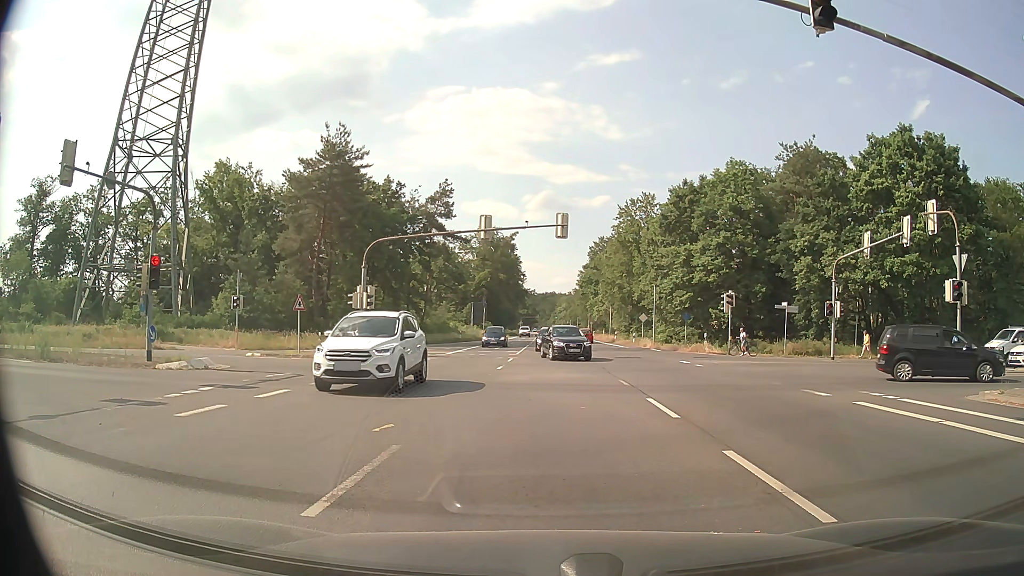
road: primary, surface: asphalt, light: Day
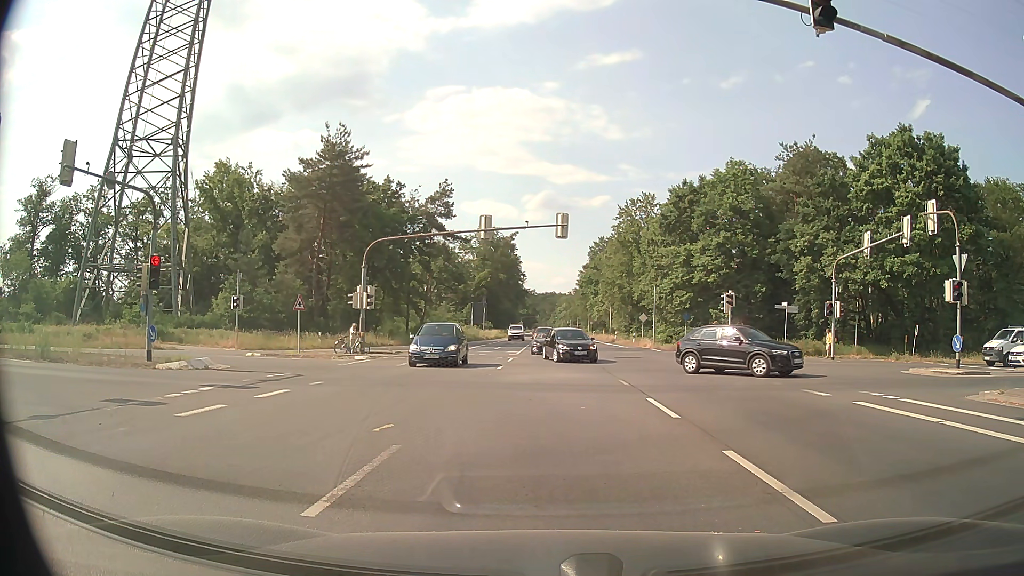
(0.0, 0.0) m; 0°
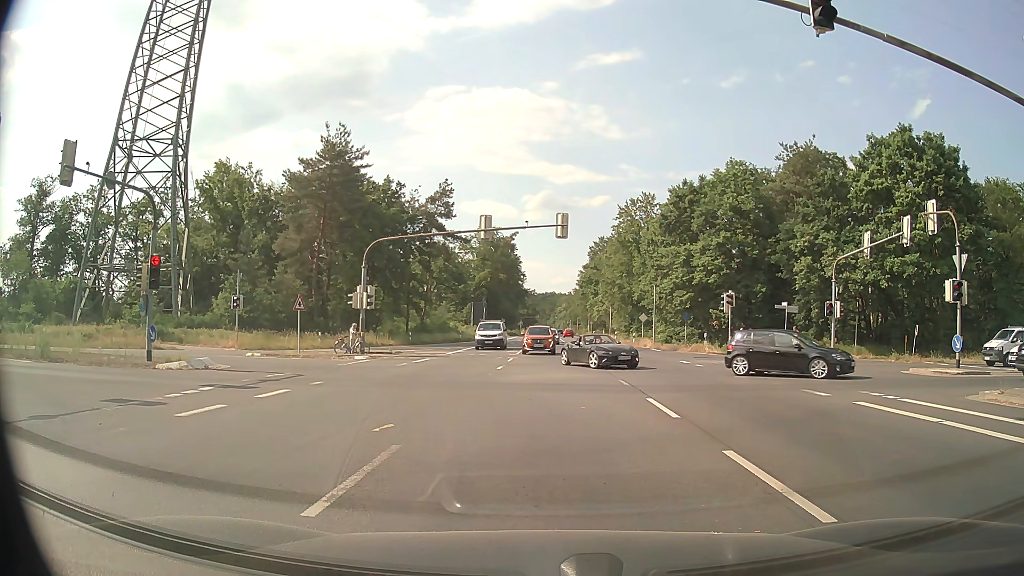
(0.0, 0.0) m; 0°
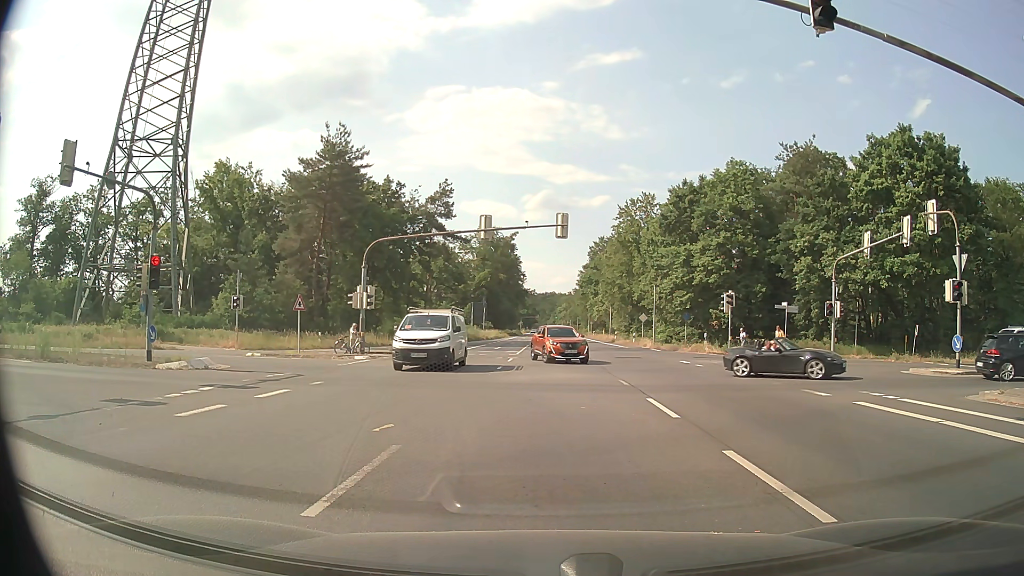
(0.0, 0.0) m; 0°
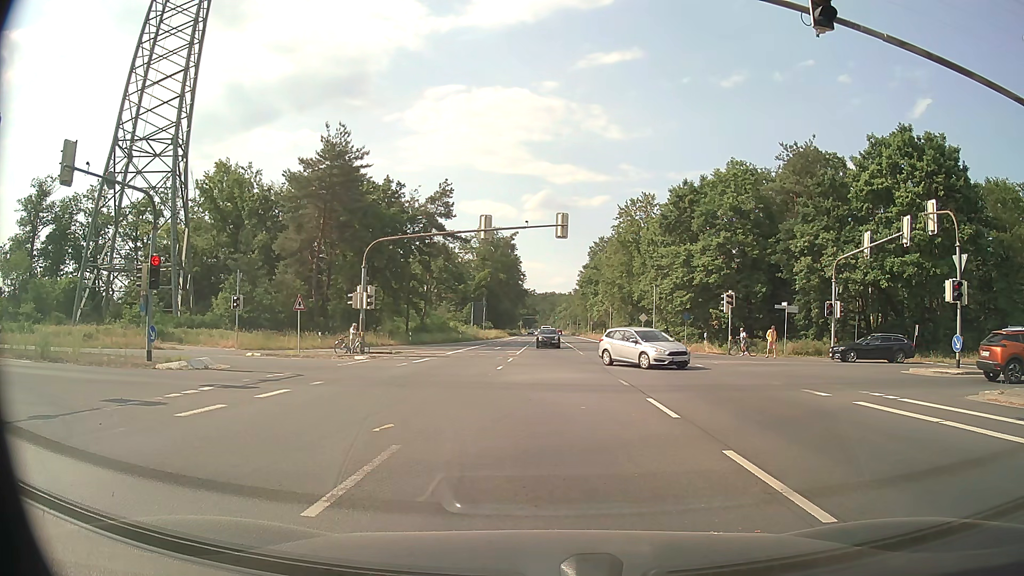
(0.0, 0.0) m; 0°
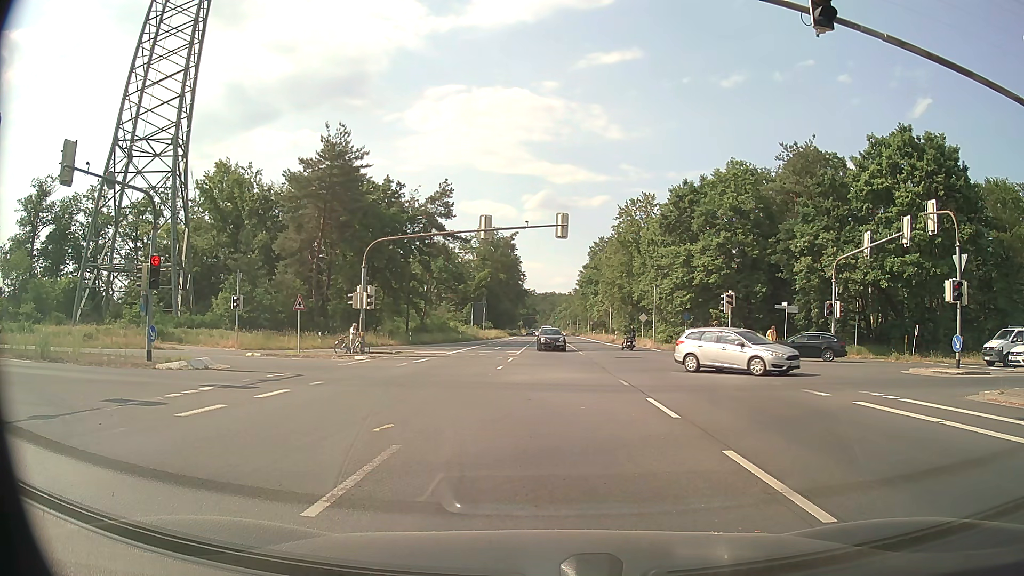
(0.0, 0.0) m; 0°
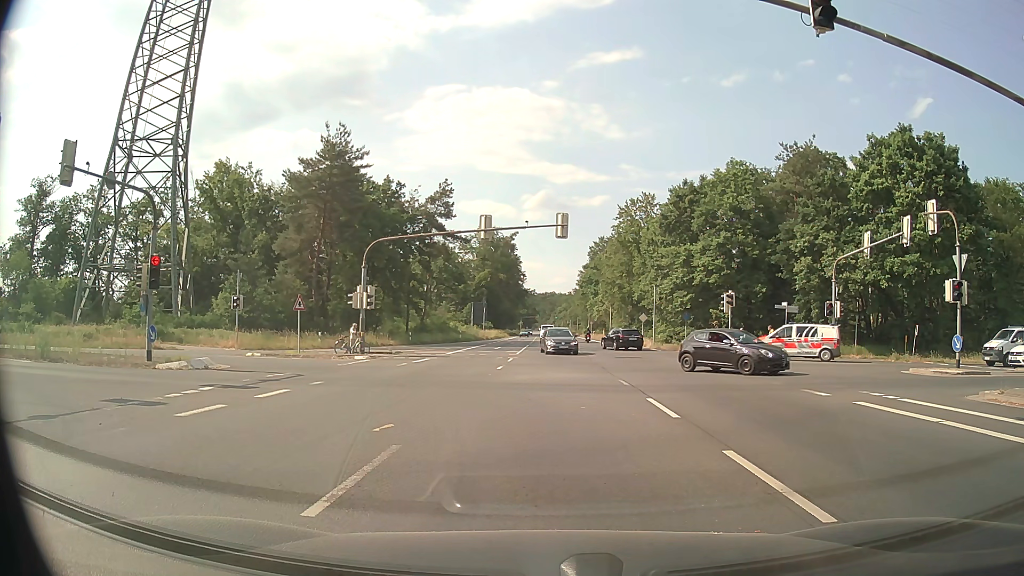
(0.0, 0.0) m; 0°
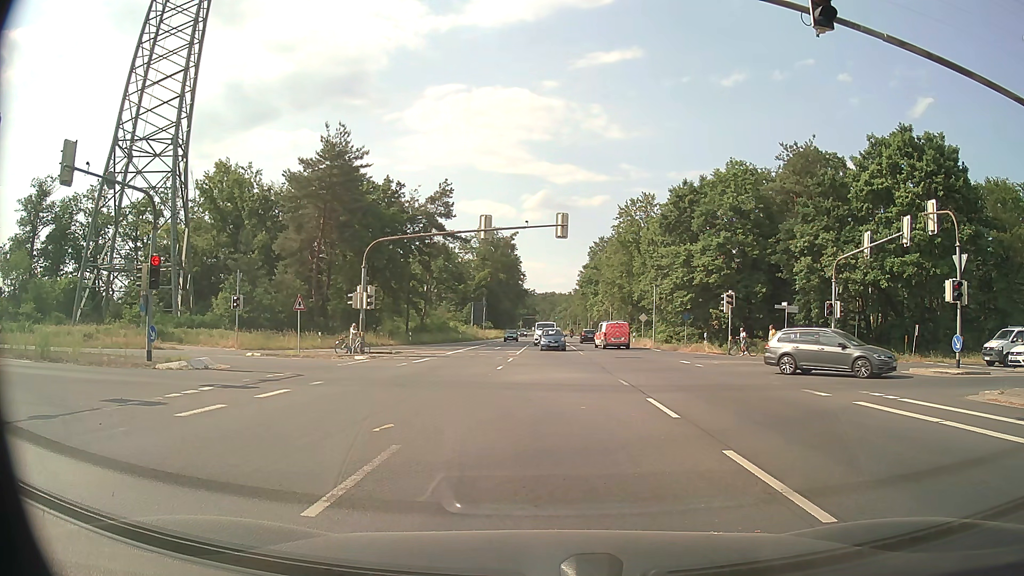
(0.0, 0.0) m; 0°
